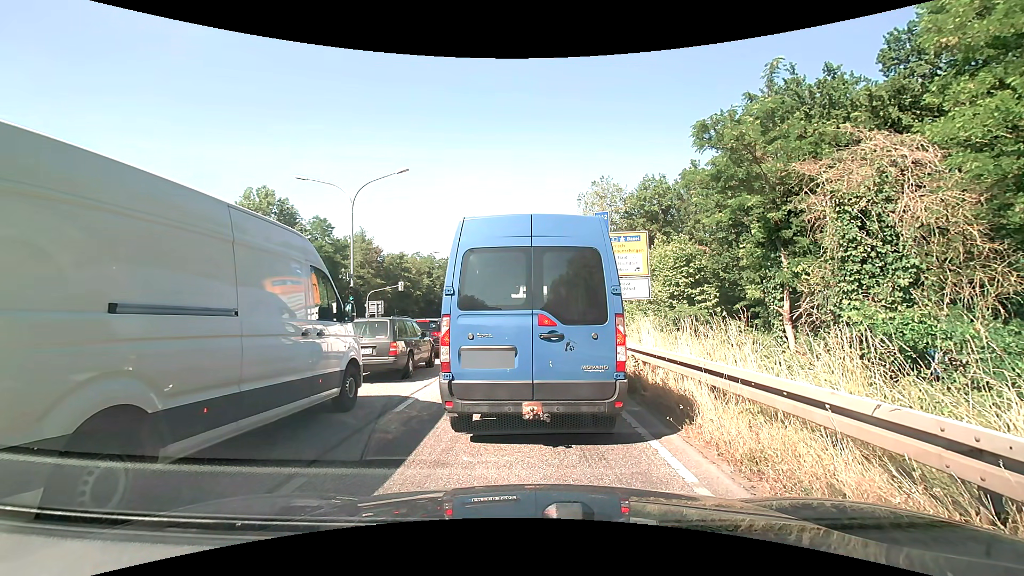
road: primary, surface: asphalt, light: Day
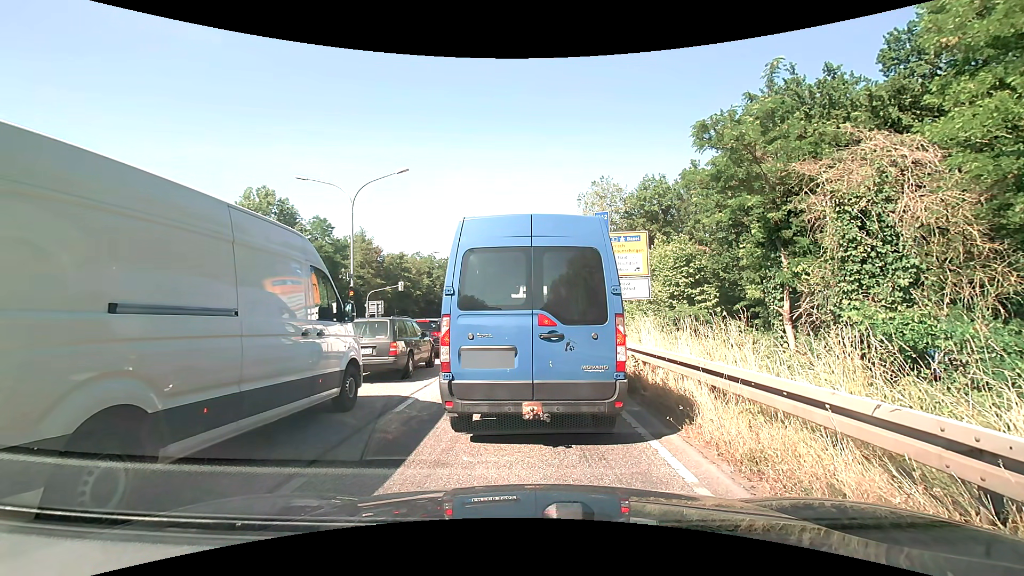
(0.0, 0.0) m; 0°
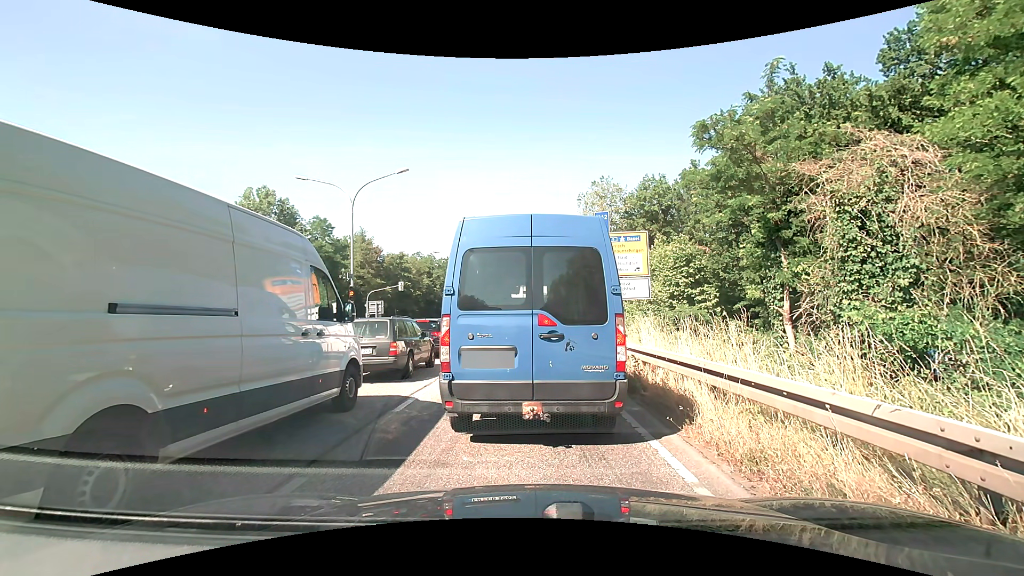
(0.0, 0.0) m; 0°
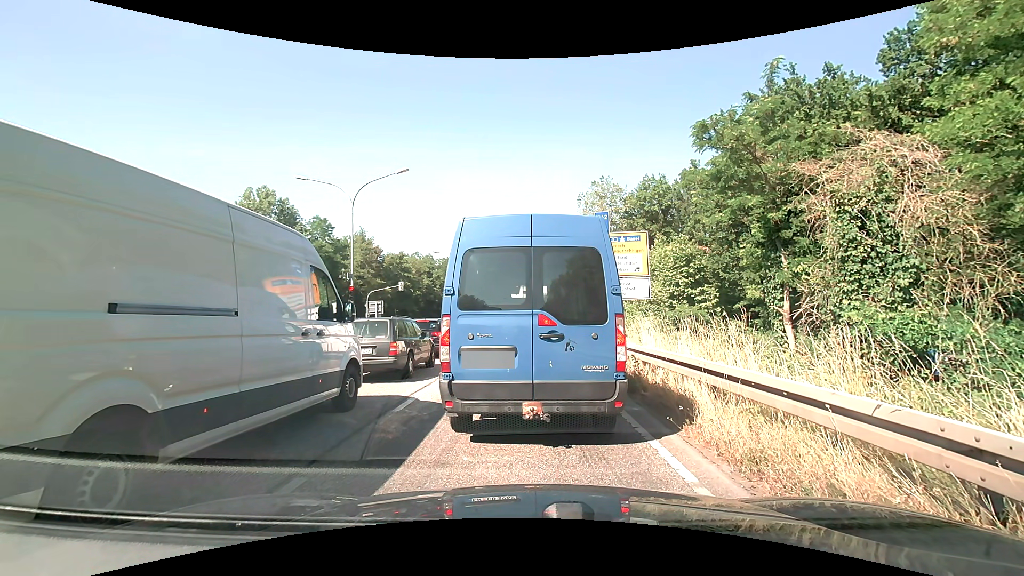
(0.0, 0.0) m; 0°
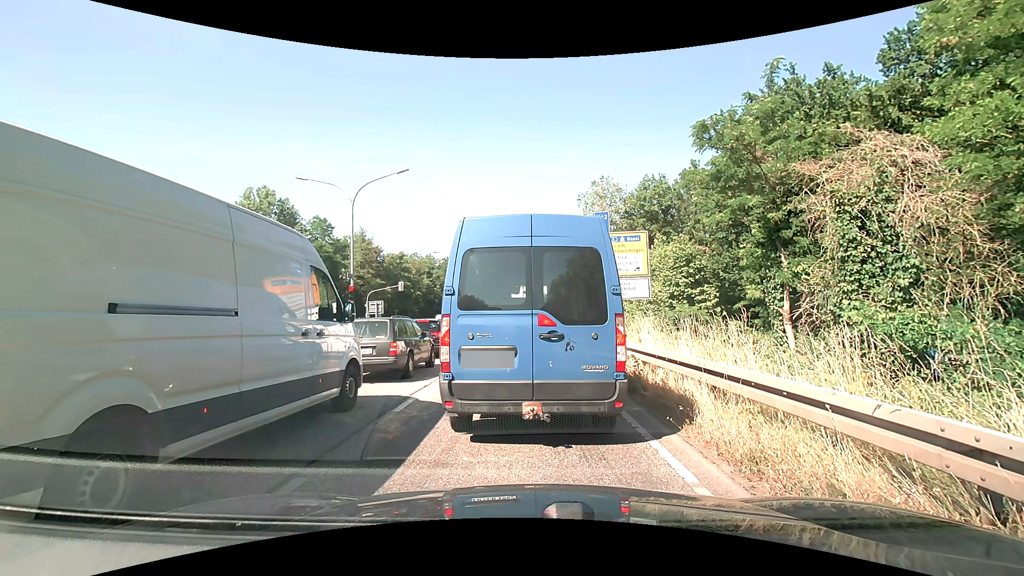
(0.0, 0.0) m; 0°
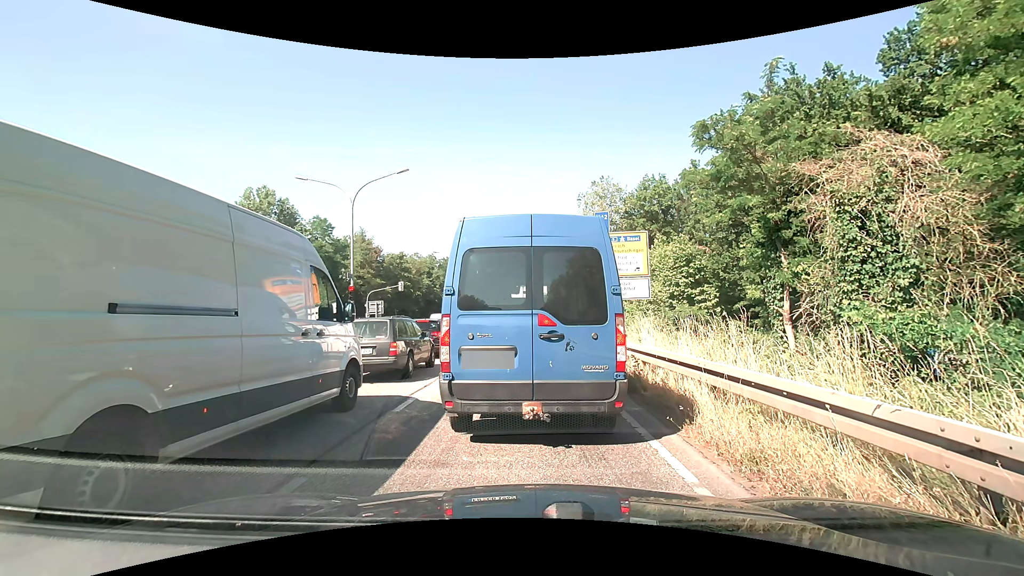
(0.0, 0.0) m; 0°
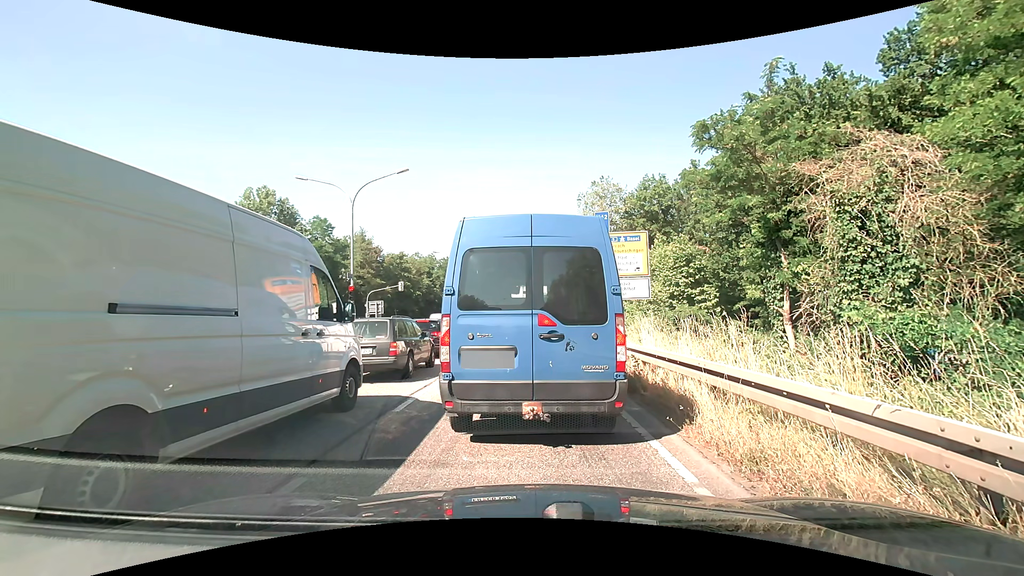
(0.0, 0.0) m; 0°
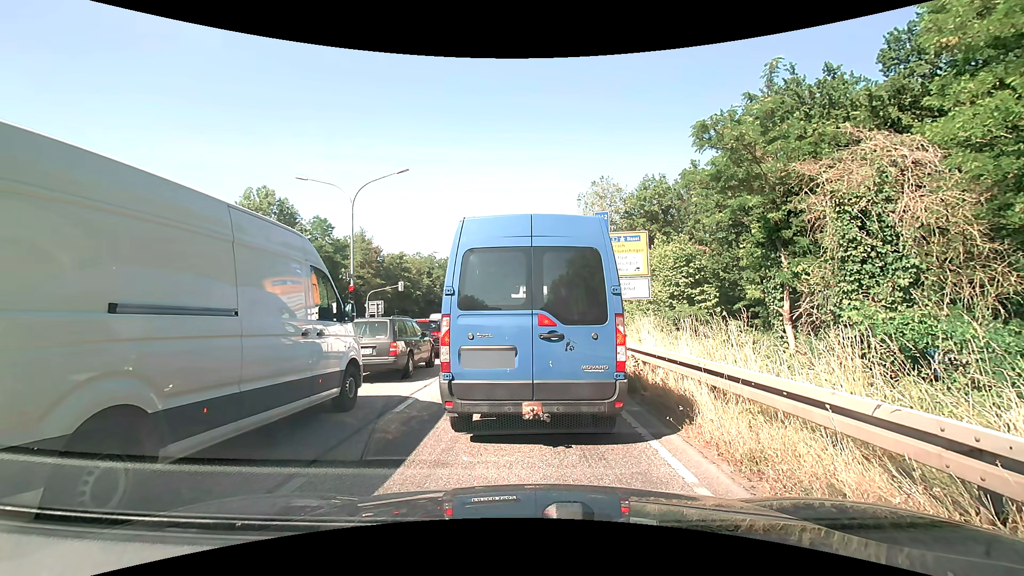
(0.0, 0.0) m; 0°
(0, +10) (0, +20) (-1, +30) (-1, +40) (-1, +50) (-1, +60) (-1, +70) (-1, +80) (-1, +90) (-1, +100) m
